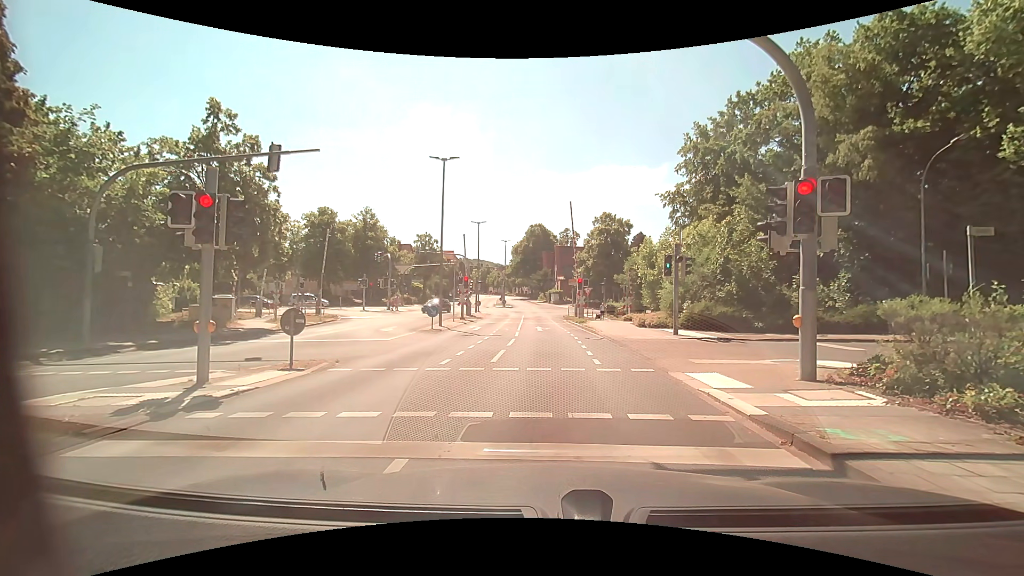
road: tertiary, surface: asphalt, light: Day
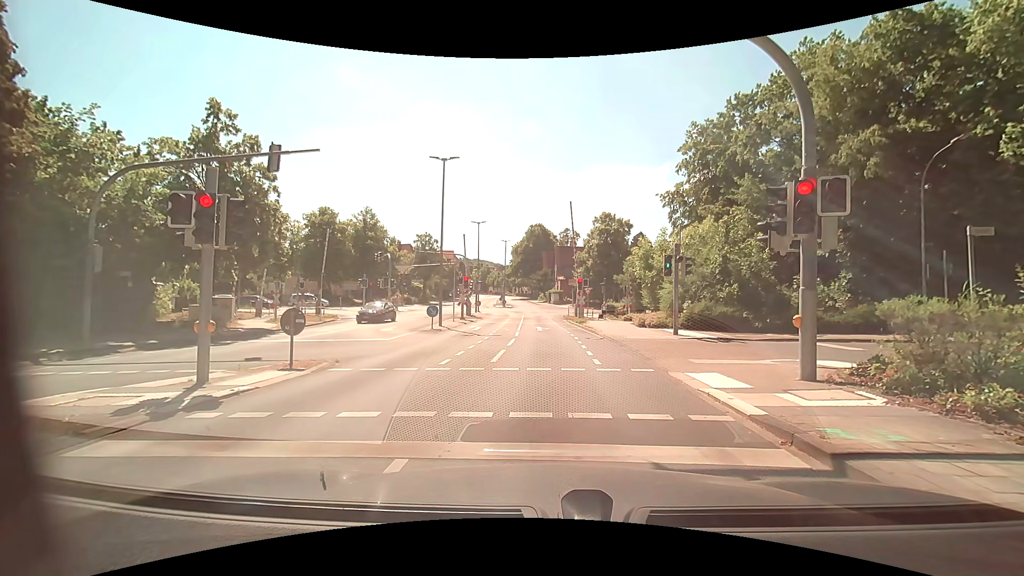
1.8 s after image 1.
(0.0, 0.0) m; 0°
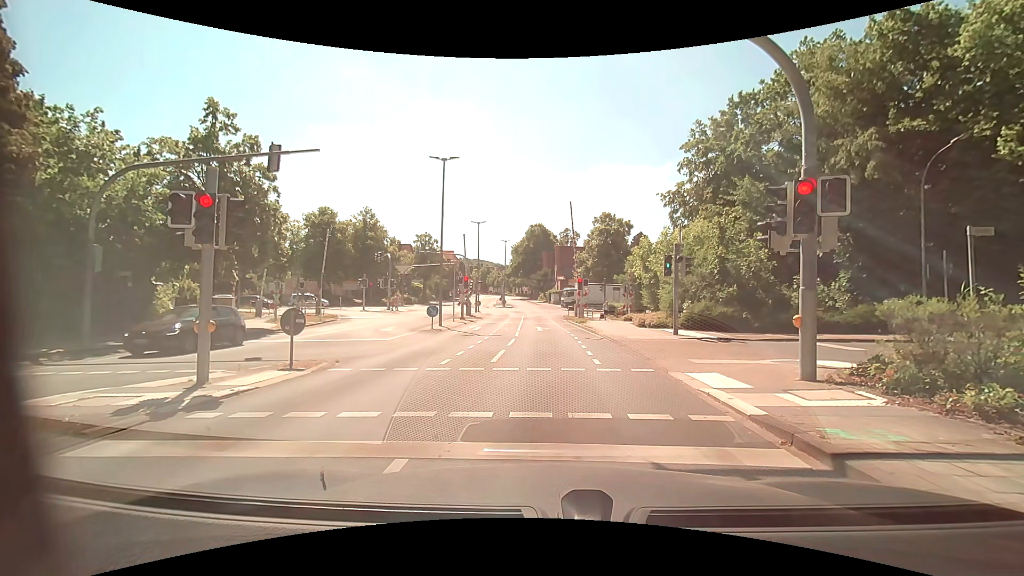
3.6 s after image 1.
(0.0, 0.0) m; 0°
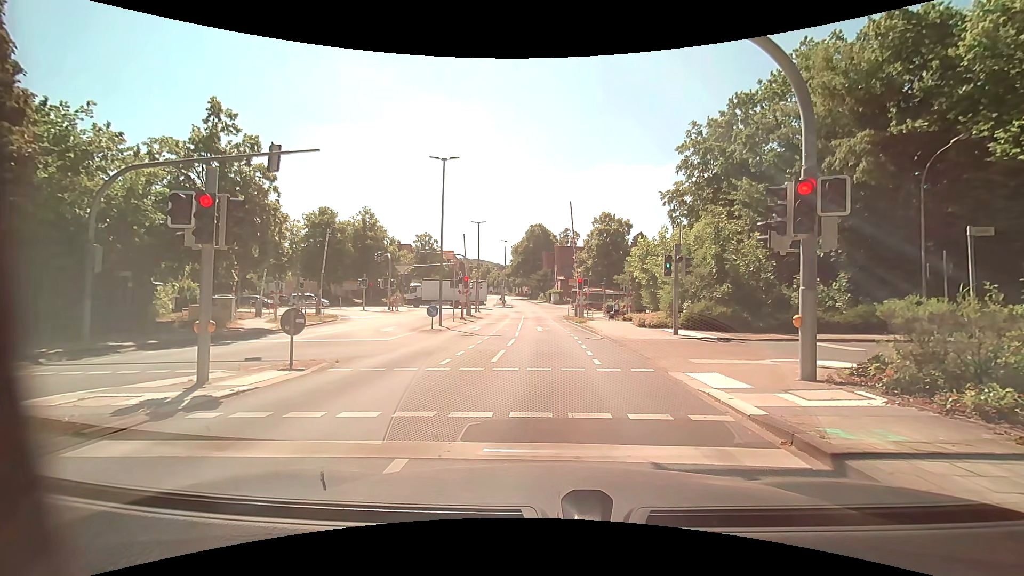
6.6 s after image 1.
(0.0, 0.0) m; 0°
